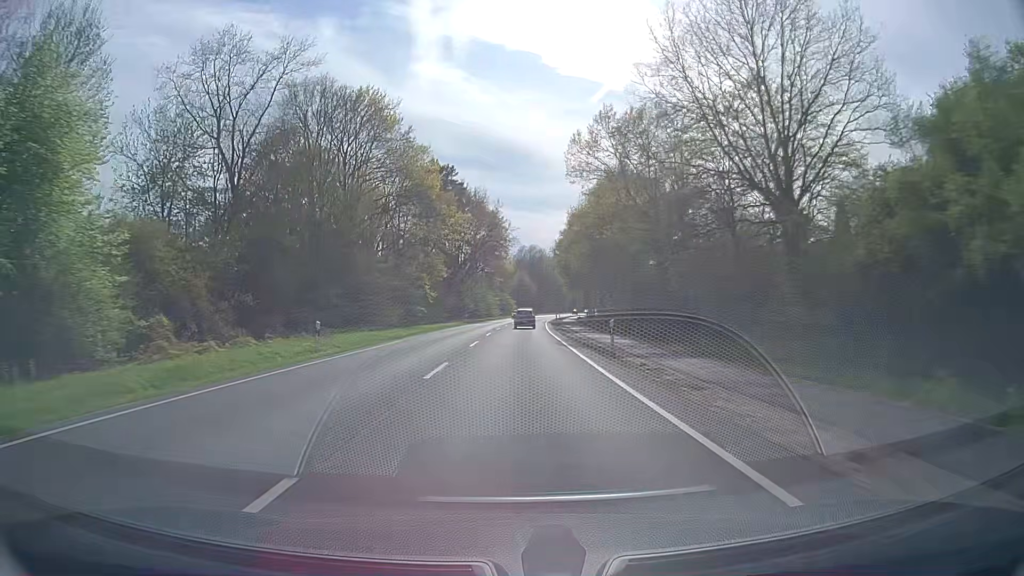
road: primary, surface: asphalt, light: Day
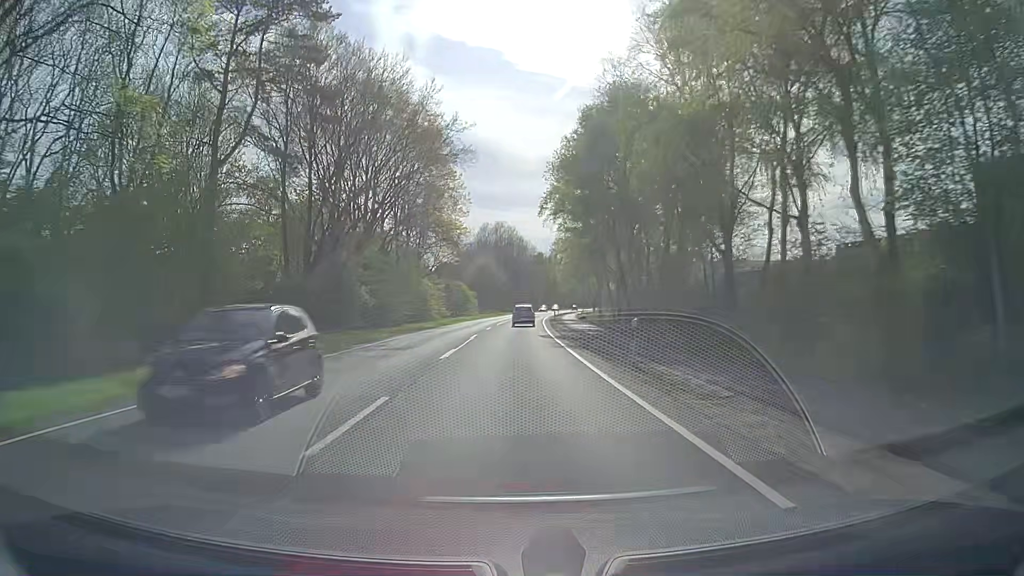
(+1.6, +55.4) m; +3°
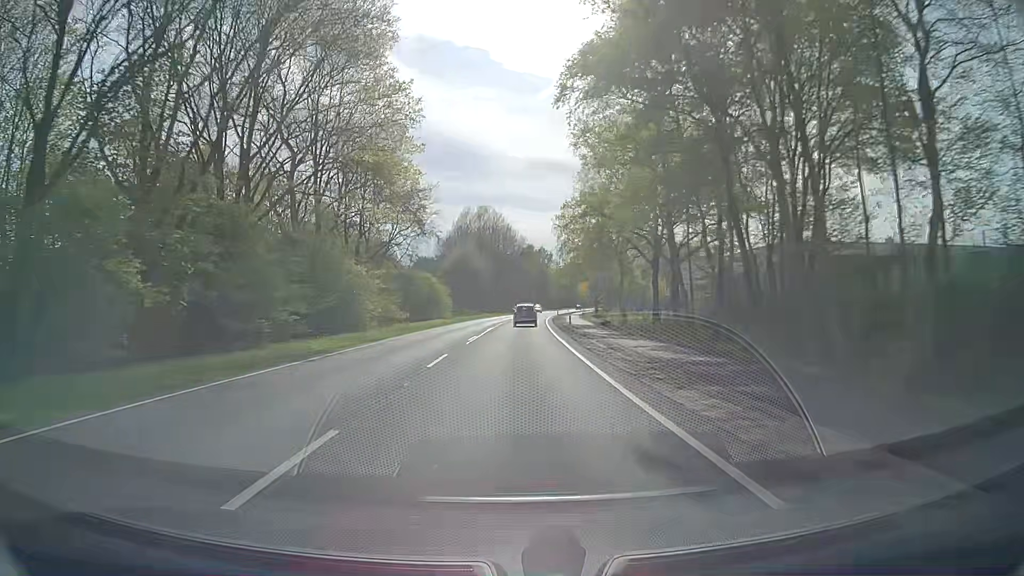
(+0.3, +26.7) m; +1°
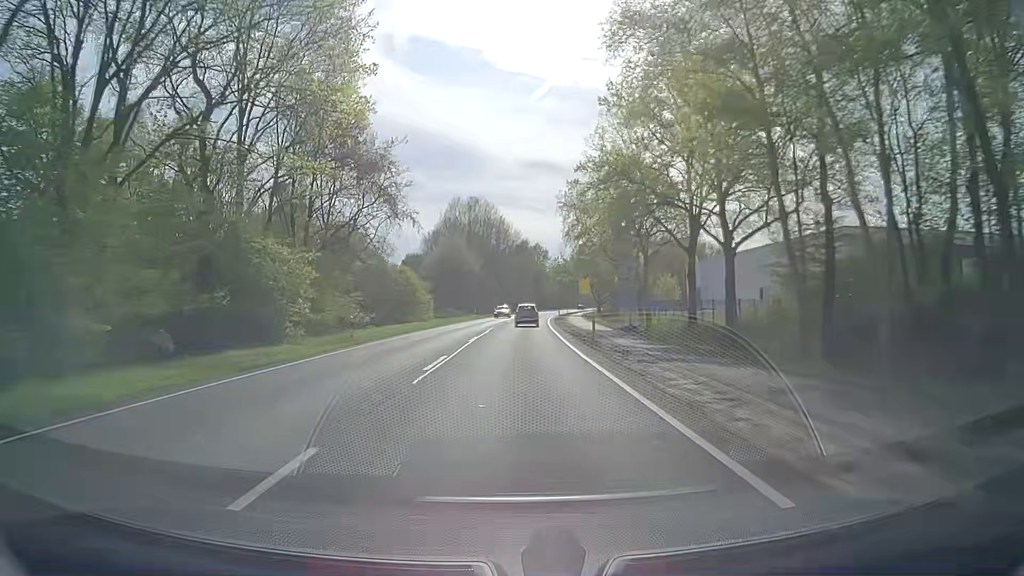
(0.0, +13.0) m; +1°
(0, +10) (0, +20) (0, +30) (+1, +40) (+1, +50) (+2, +60) (+2, +70) (+3, +80) (+4, +90) (+5, +100) m
